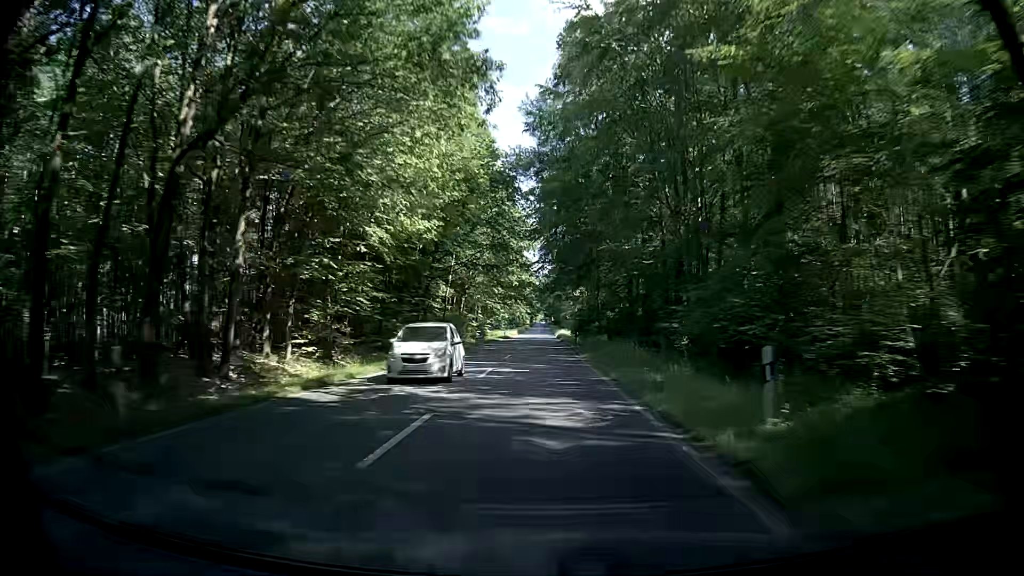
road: primary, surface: asphalt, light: Day
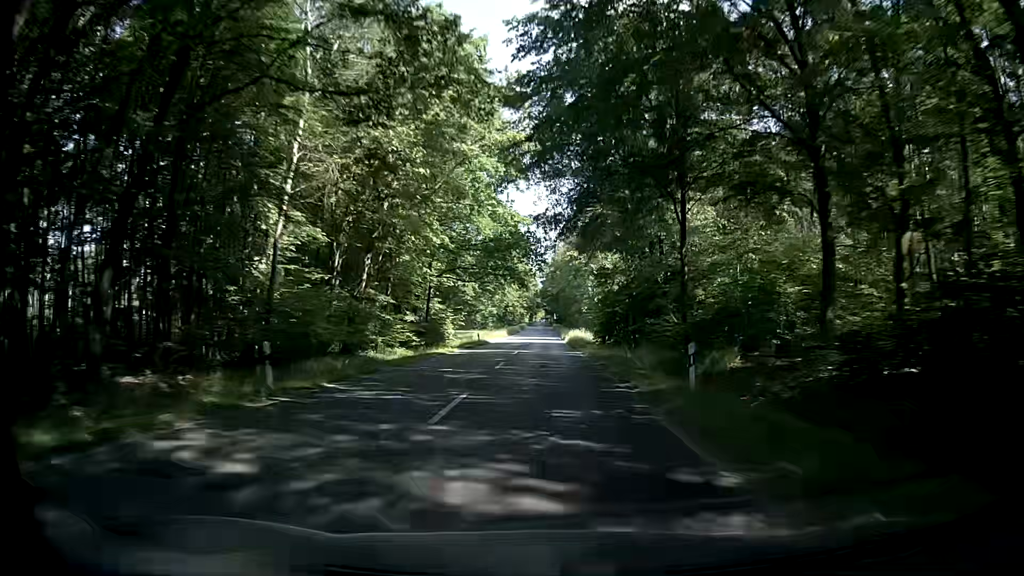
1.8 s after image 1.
(-0.2, +44.3) m; 0°
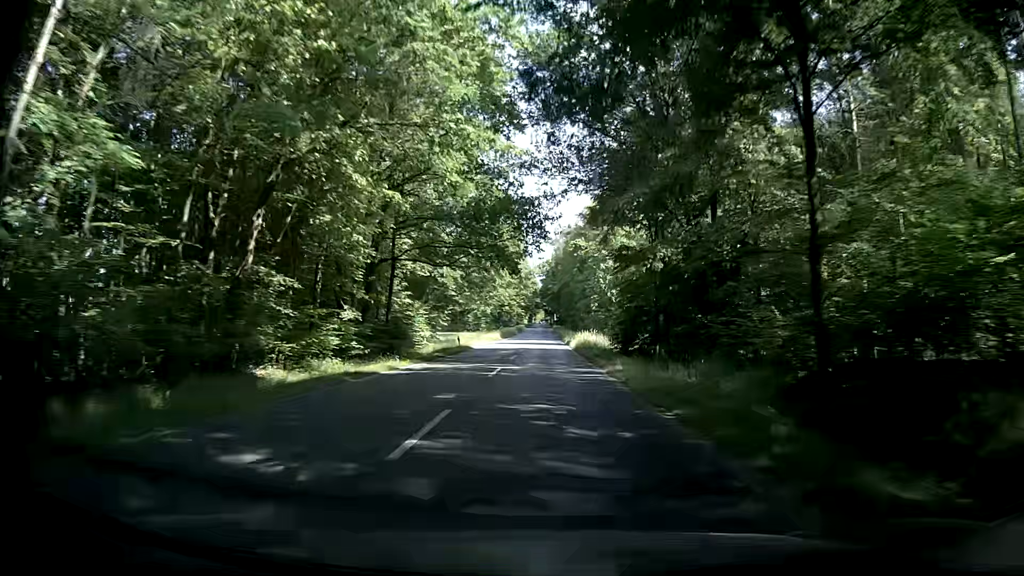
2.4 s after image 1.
(+0.1, +14.7) m; 0°
